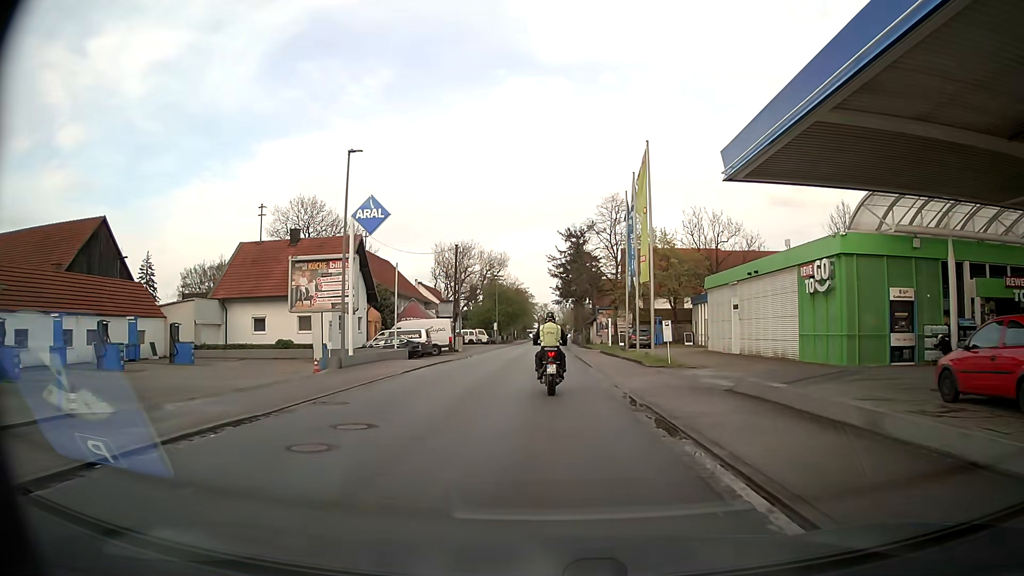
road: secondary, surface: asphalt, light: Day
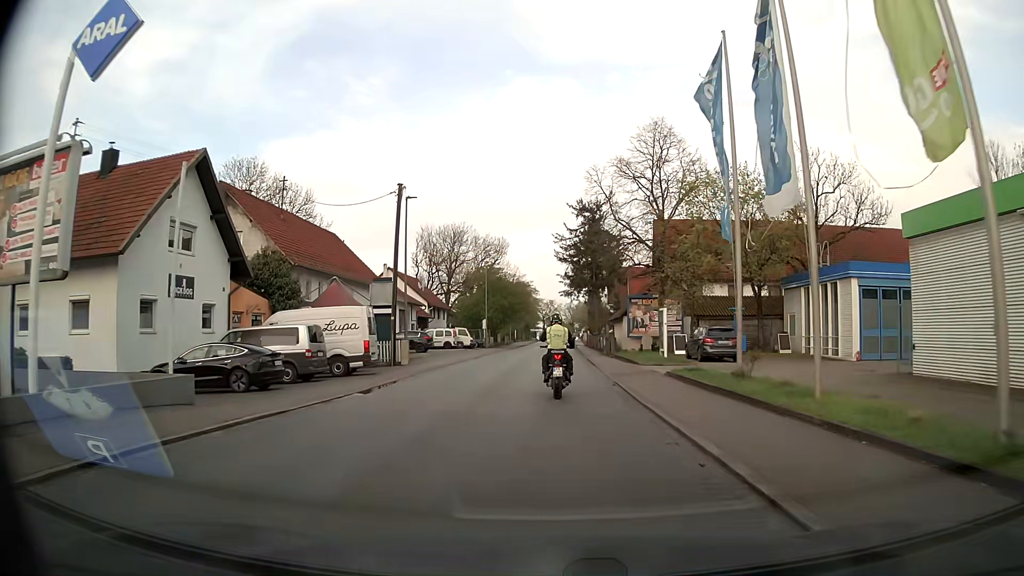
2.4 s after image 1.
(-0.1, +23.3) m; 0°
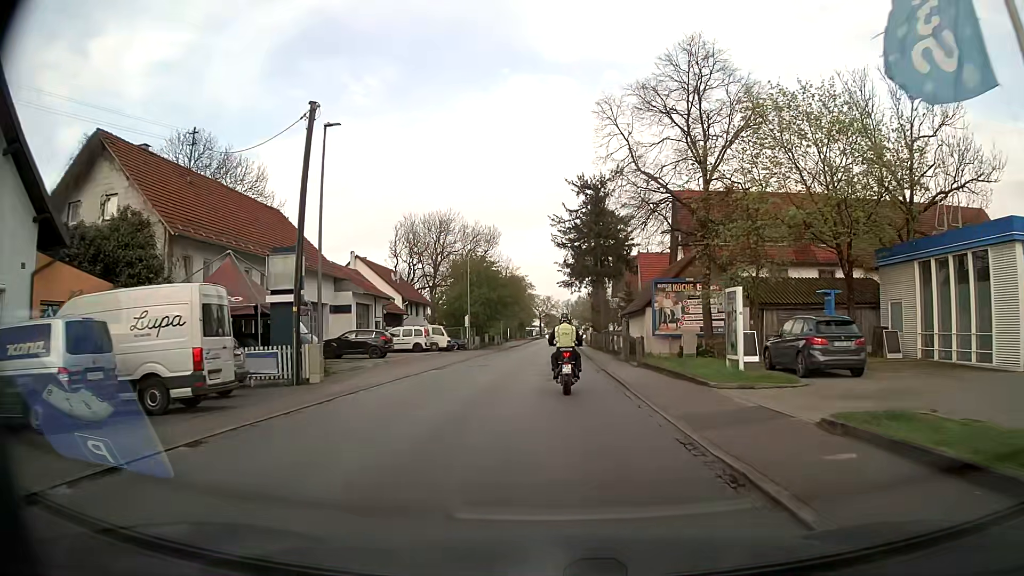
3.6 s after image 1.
(0.0, +12.4) m; 0°
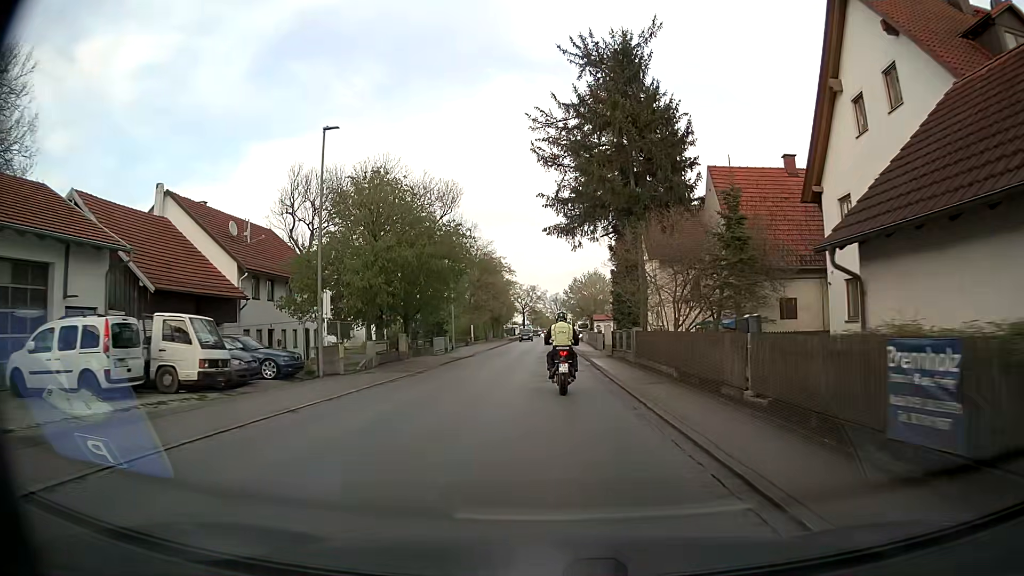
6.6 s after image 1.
(+0.3, +34.7) m; +1°
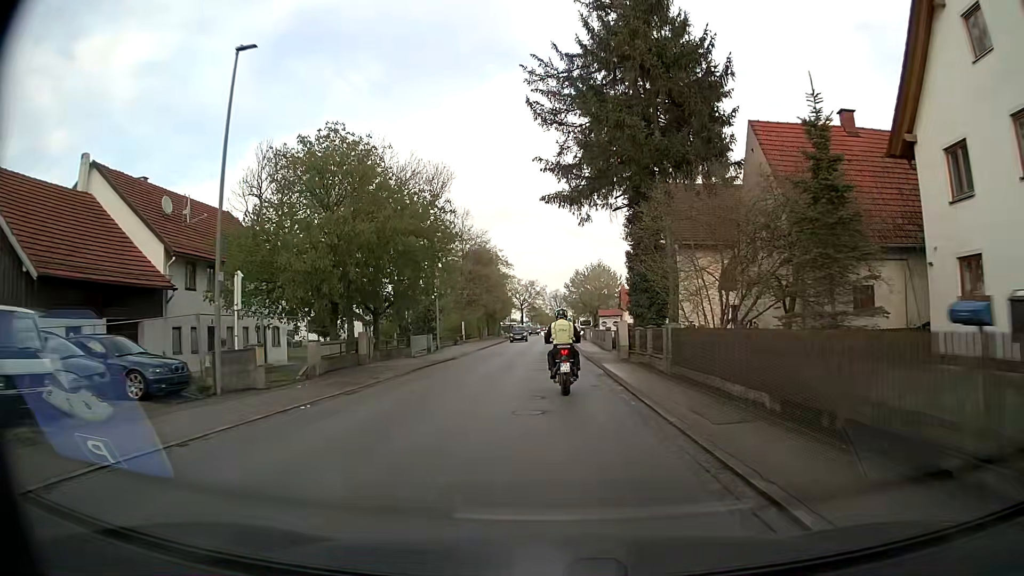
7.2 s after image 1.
(0.0, +7.2) m; 0°
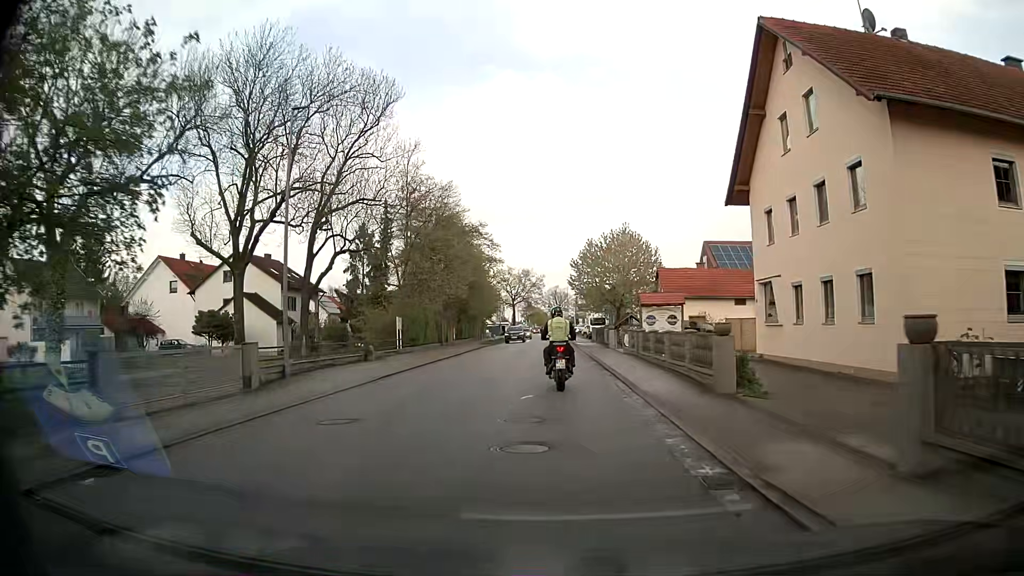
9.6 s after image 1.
(-0.1, +27.1) m; 0°
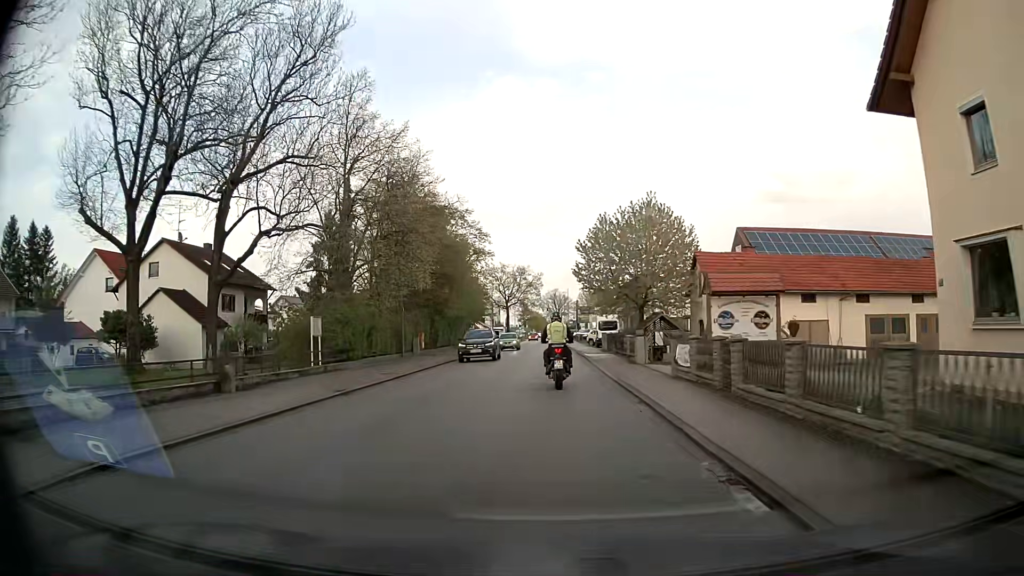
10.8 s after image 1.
(+0.1, +13.4) m; 0°
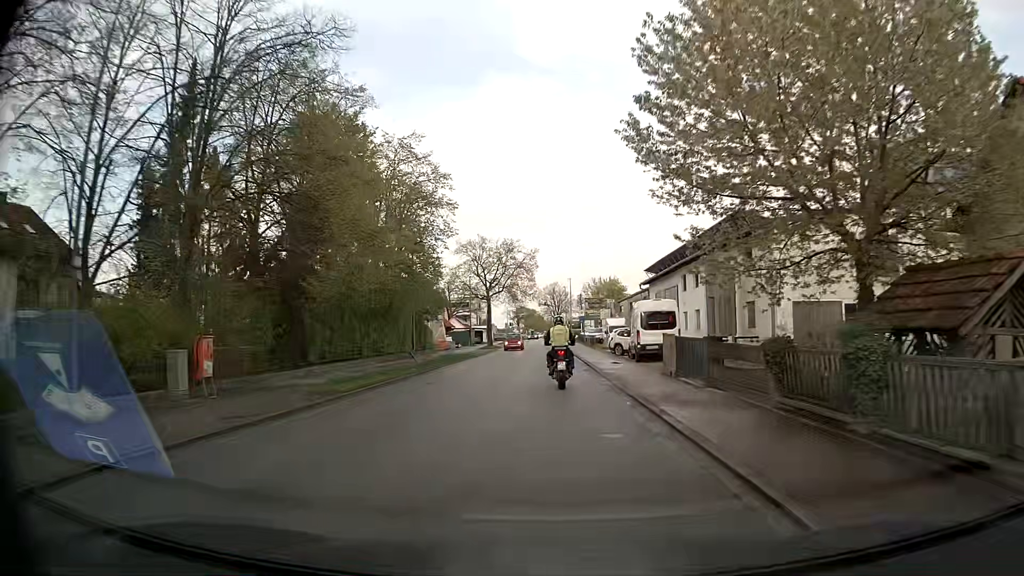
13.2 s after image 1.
(+0.2, +27.5) m; +1°
(0, +10) (0, +20) (0, +30) (0, +40) (0, +50) (0, +60) (0, +70) (0, +80) (0, +90) (0, +100) m
